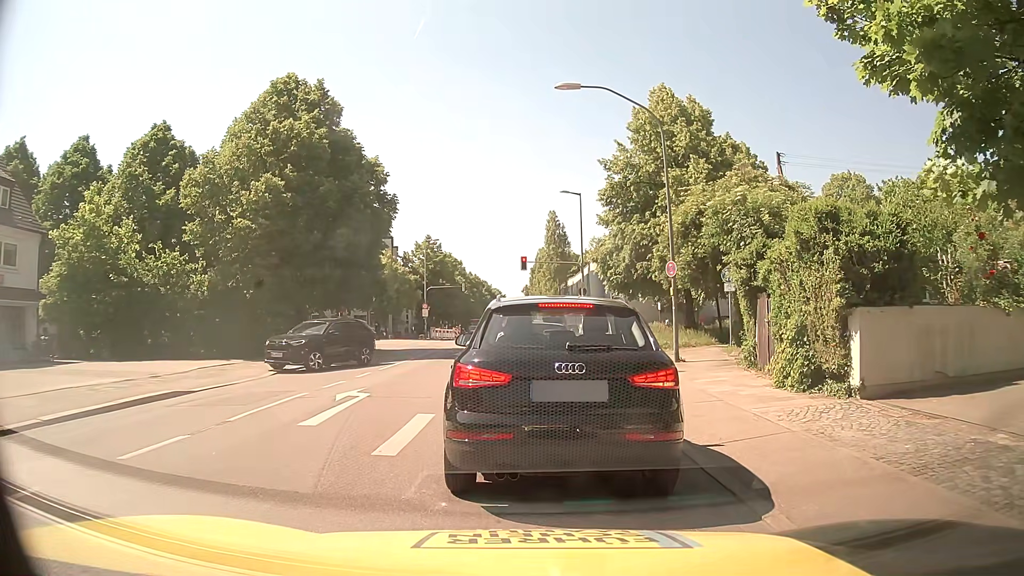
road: secondary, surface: asphalt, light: Day
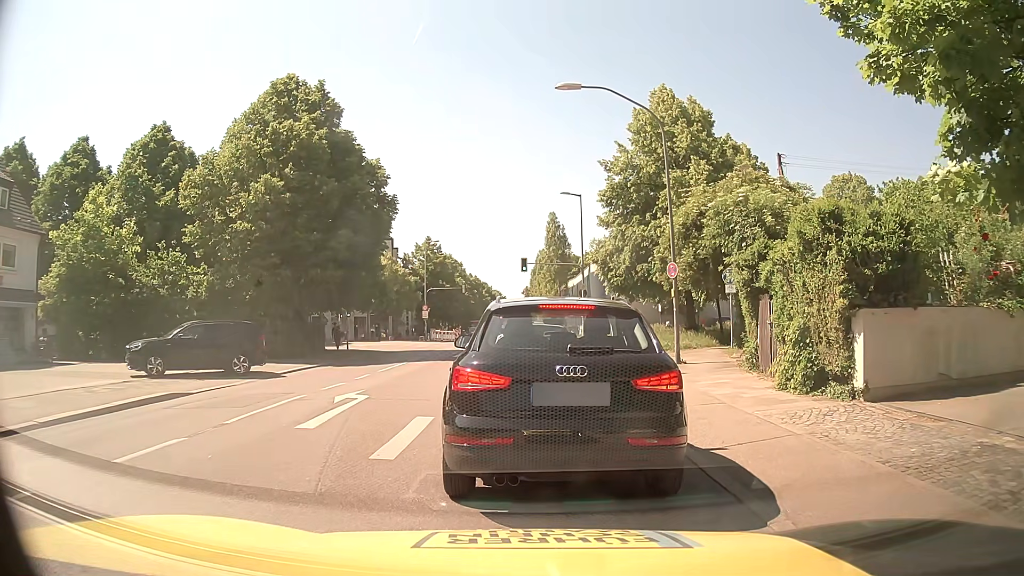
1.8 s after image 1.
(0.0, +0.1) m; 0°
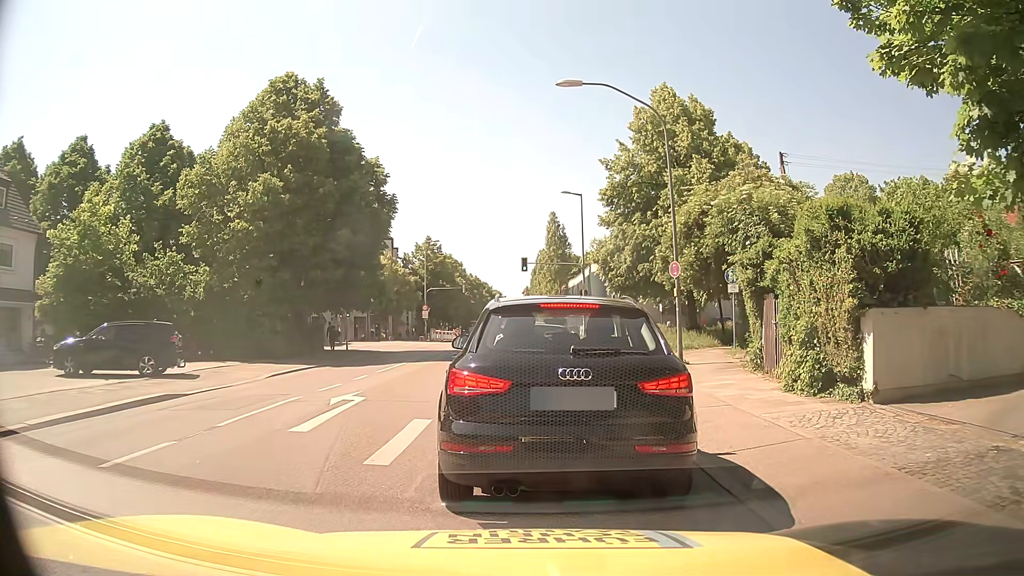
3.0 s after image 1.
(0.0, +0.3) m; 0°
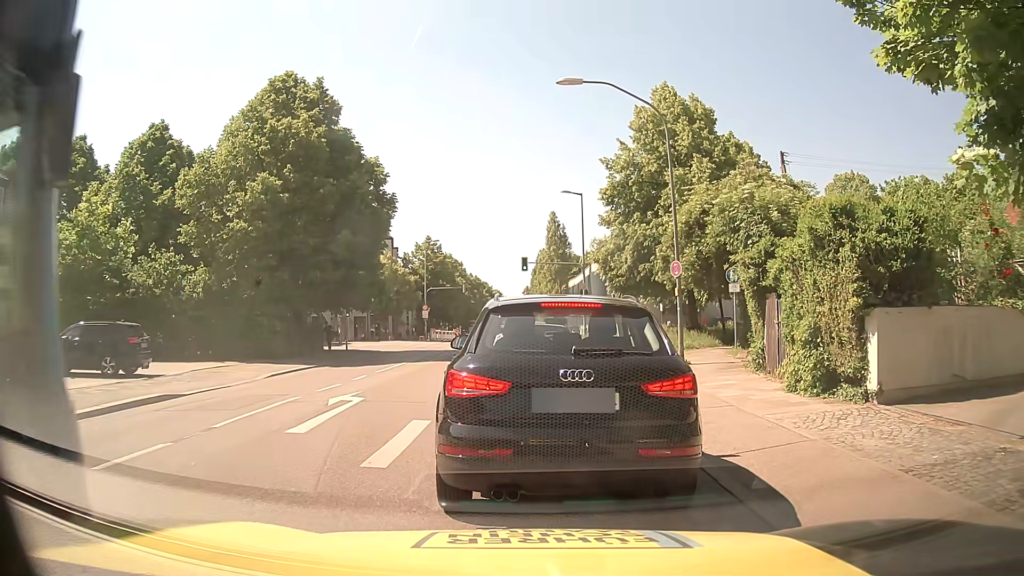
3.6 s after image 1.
(0.0, +0.1) m; 0°
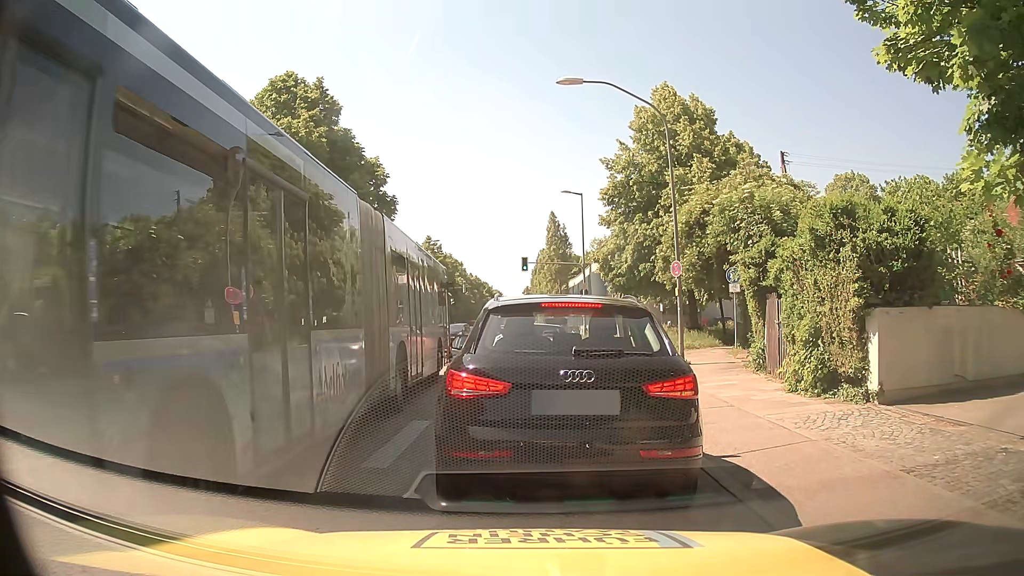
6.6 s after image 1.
(0.0, +0.1) m; 0°
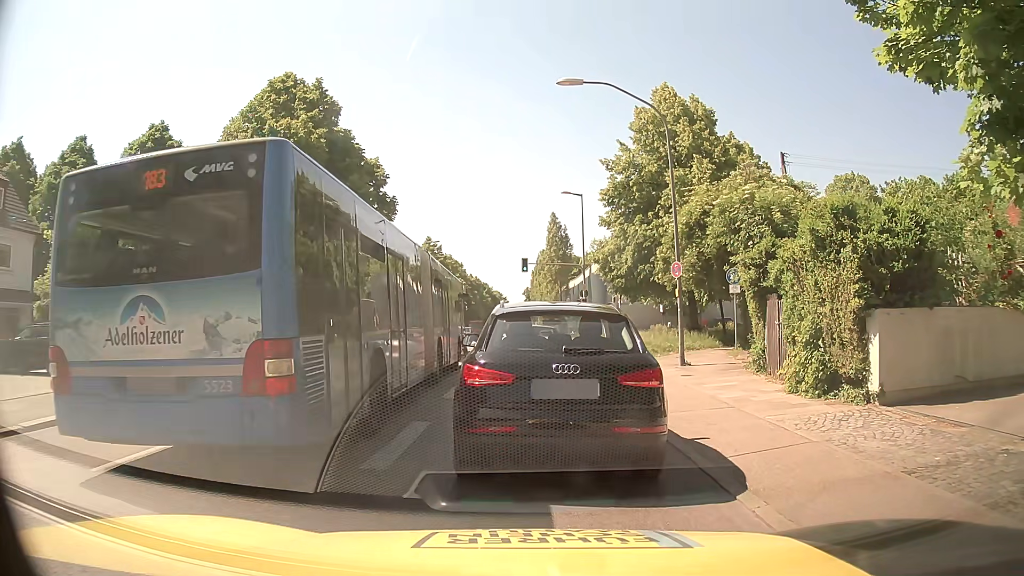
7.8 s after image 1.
(0.0, 0.0) m; 0°
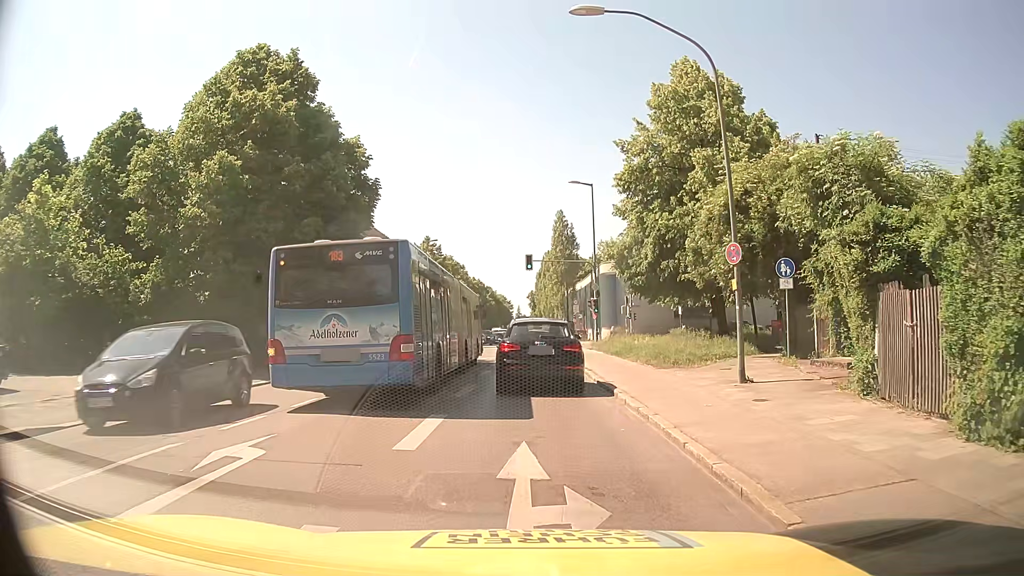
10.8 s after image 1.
(+0.2, +5.2) m; +2°
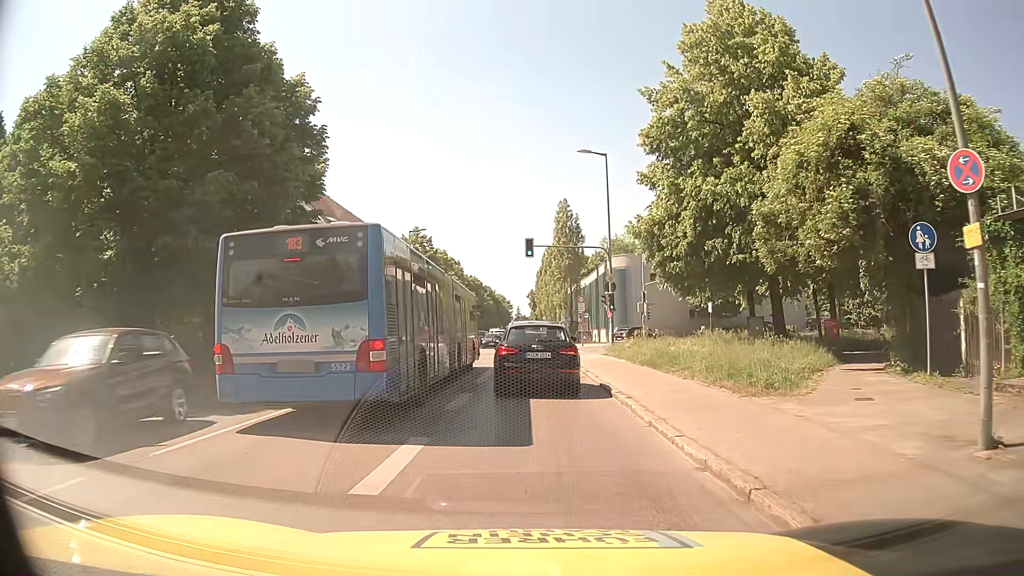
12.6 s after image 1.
(0.0, +8.1) m; +1°
(0, +10) (0, +20) (-1, +30) (-1, +40) (-1, +50) (-1, +60) (-2, +70) (-2, +80) (-2, +90) (-3, +100) m
